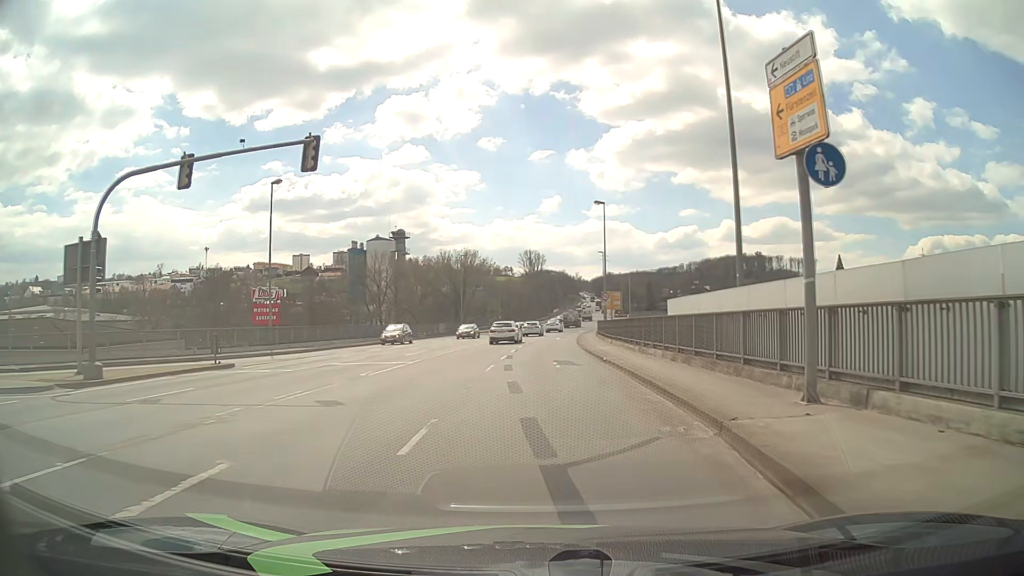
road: primary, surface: asphalt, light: Day
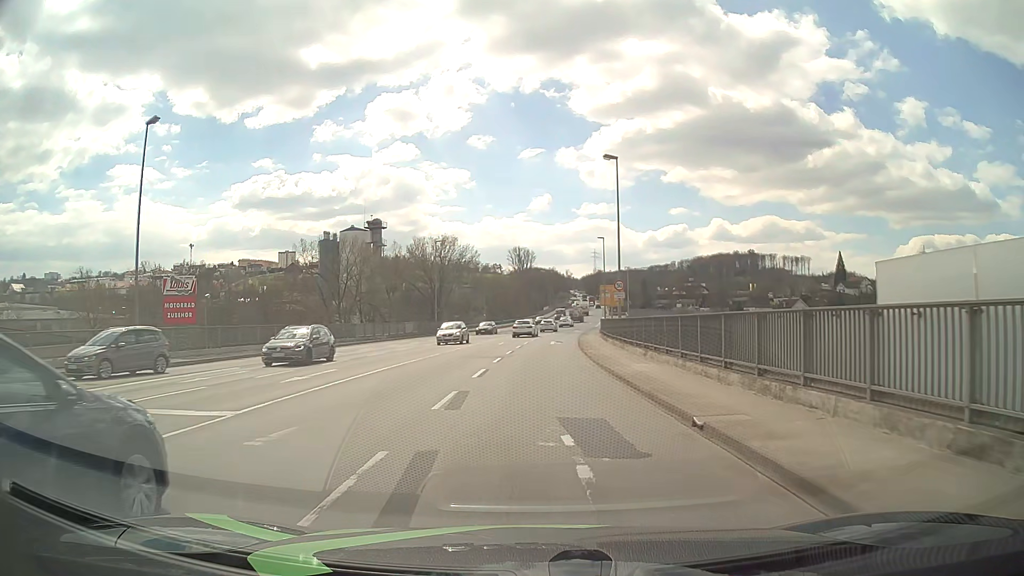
(0.0, +14.0) m; 0°
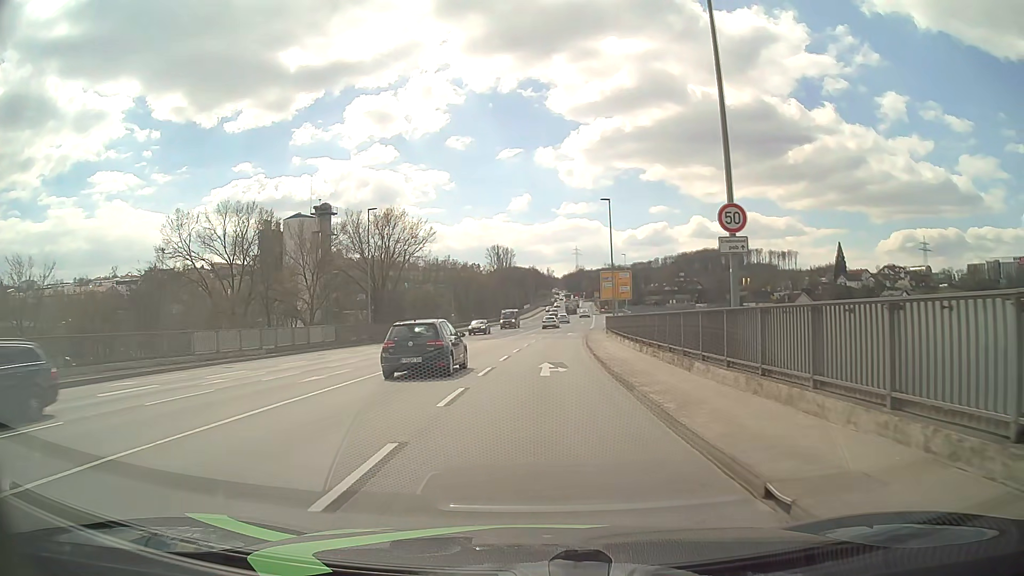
(+0.3, +23.4) m; +1°
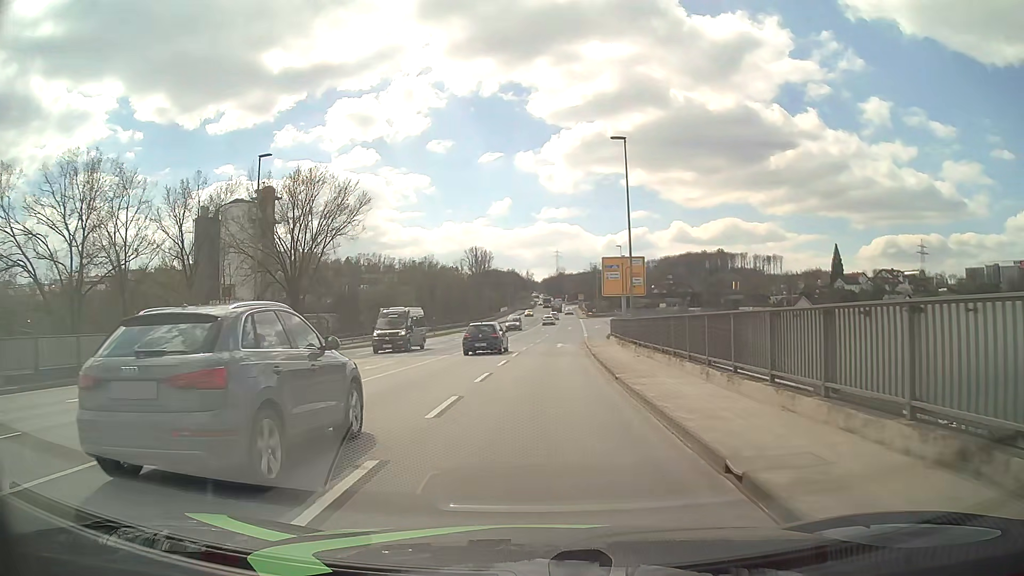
(+0.4, +19.0) m; +2°
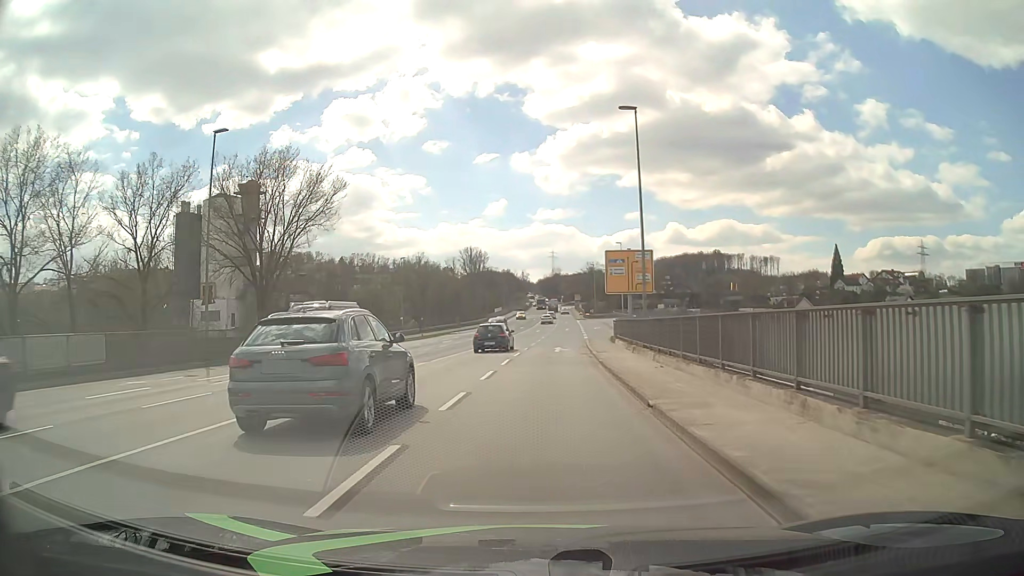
(0.0, +5.2) m; 0°
